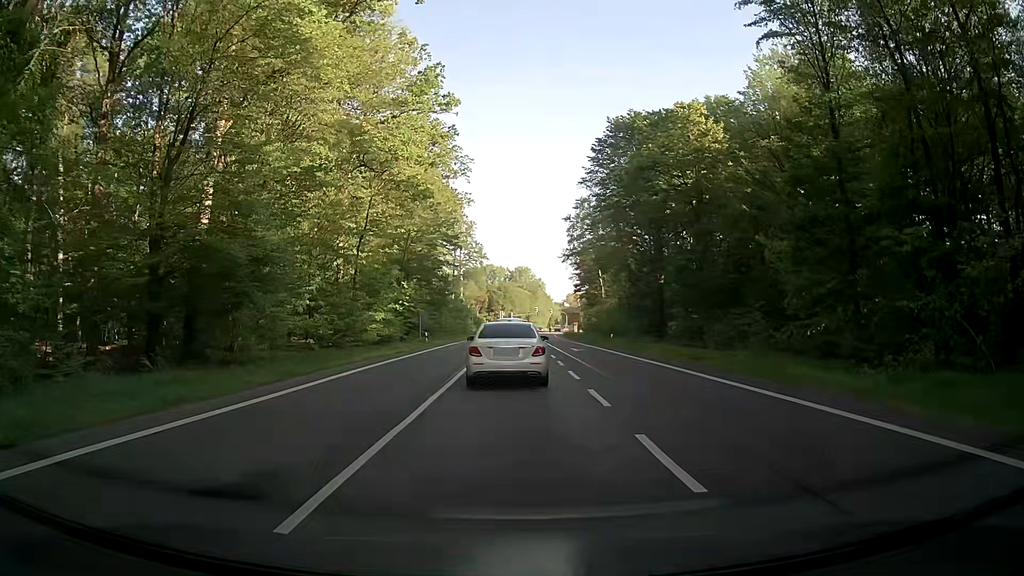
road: primary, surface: asphalt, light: Day
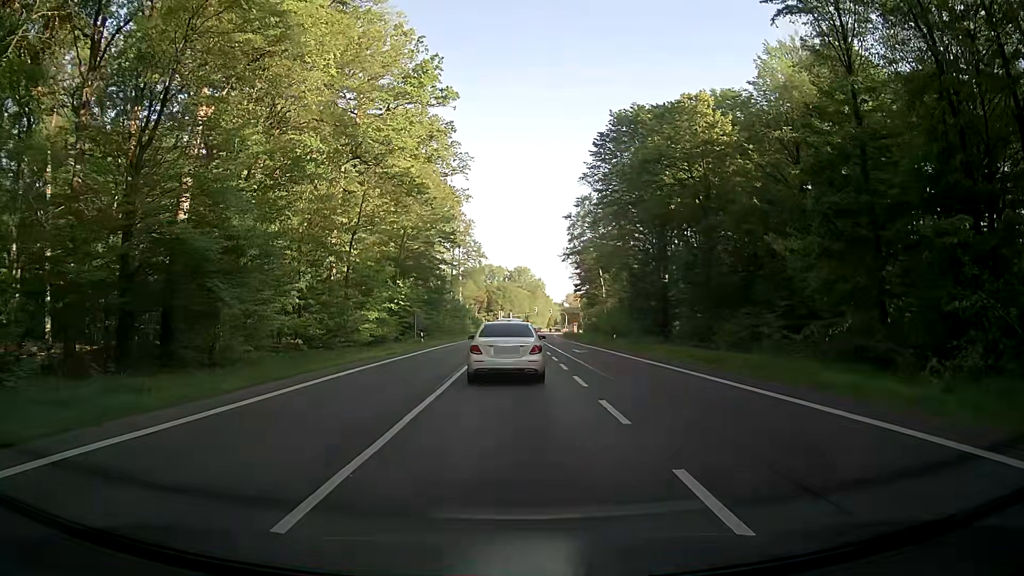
(0.0, +2.2) m; +1°
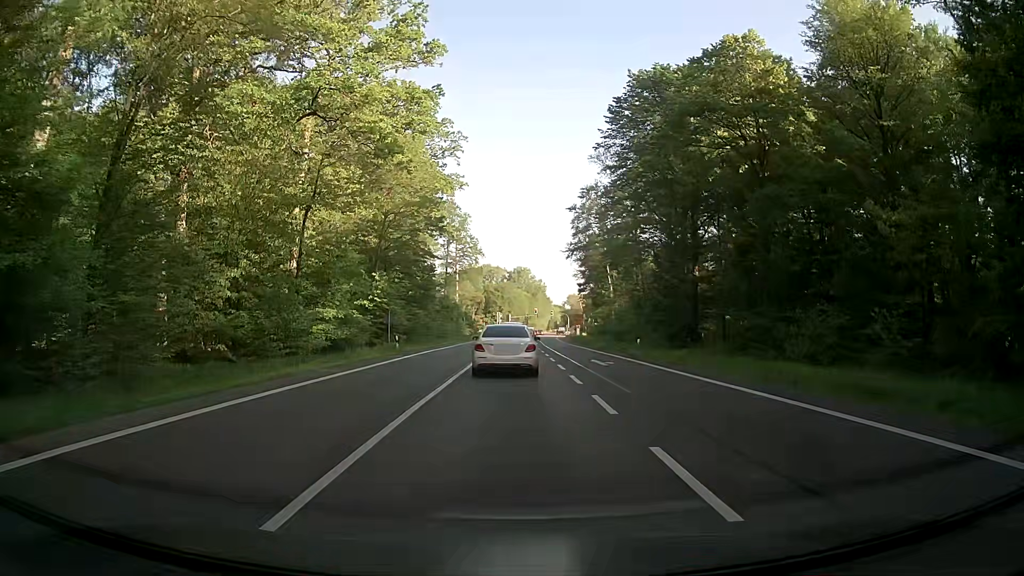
(-0.3, +11.1) m; -1°
